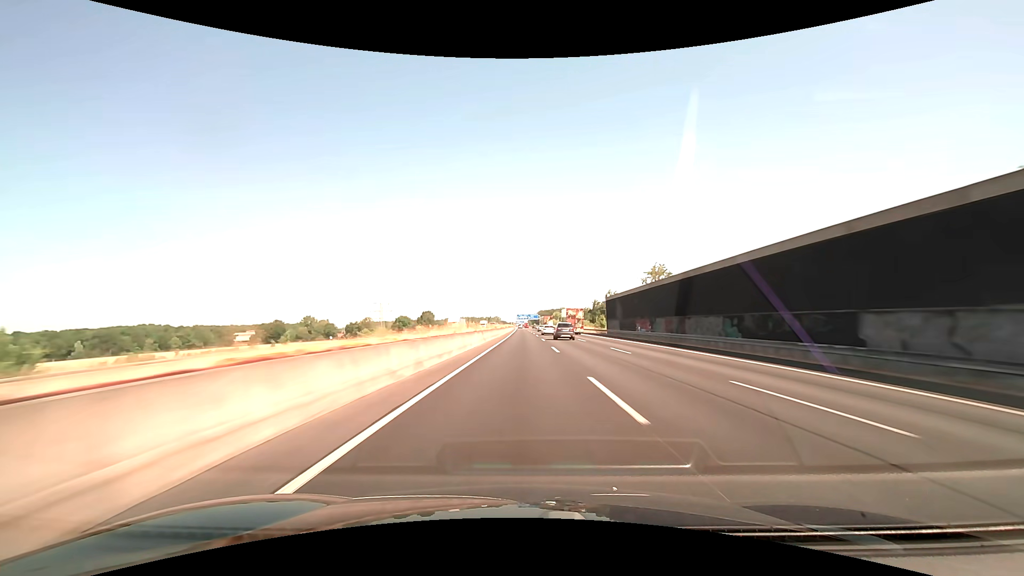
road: motorway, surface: asphalt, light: Day
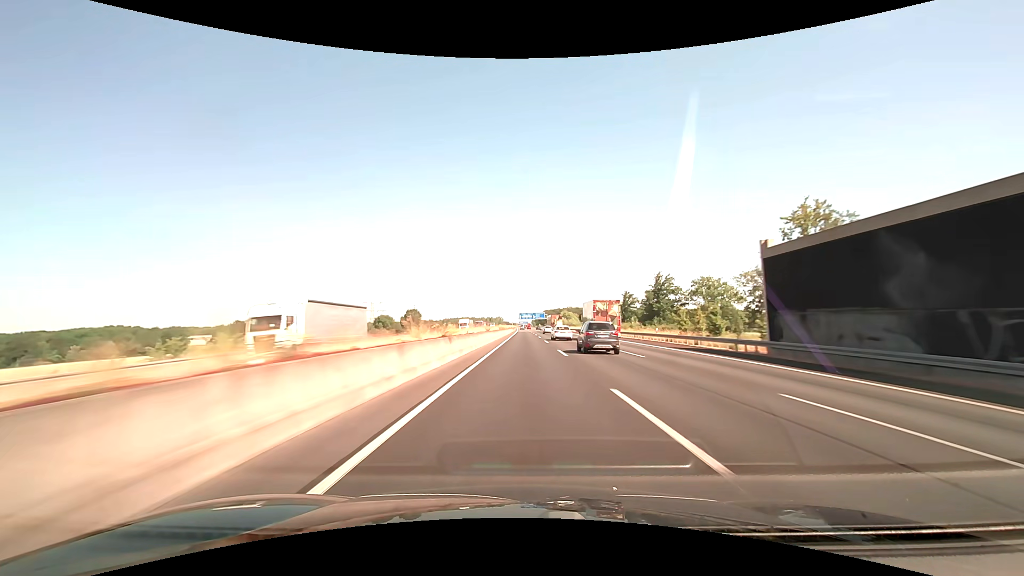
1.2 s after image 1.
(-0.2, +57.2) m; 0°
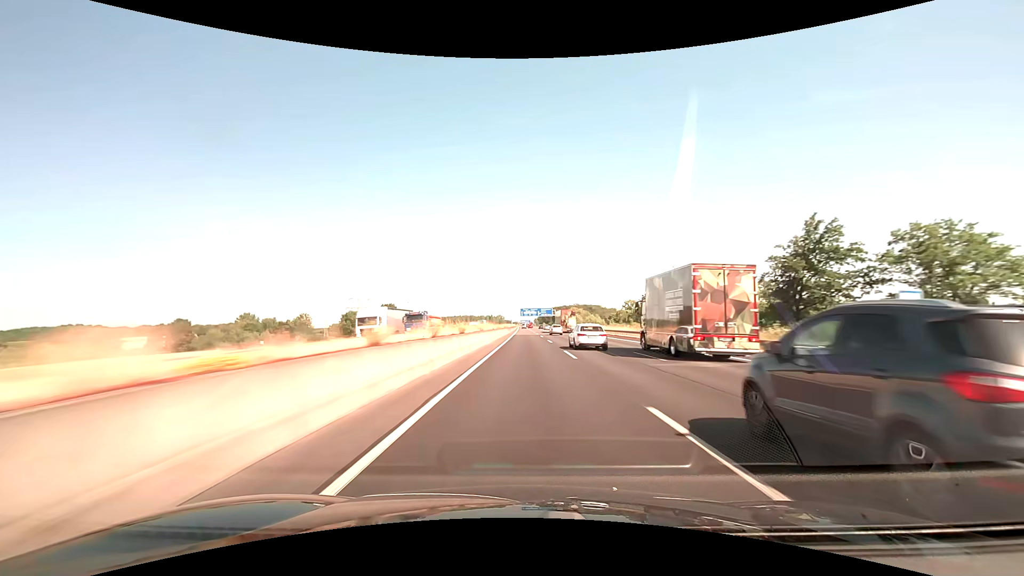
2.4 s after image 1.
(-0.2, +57.1) m; 0°
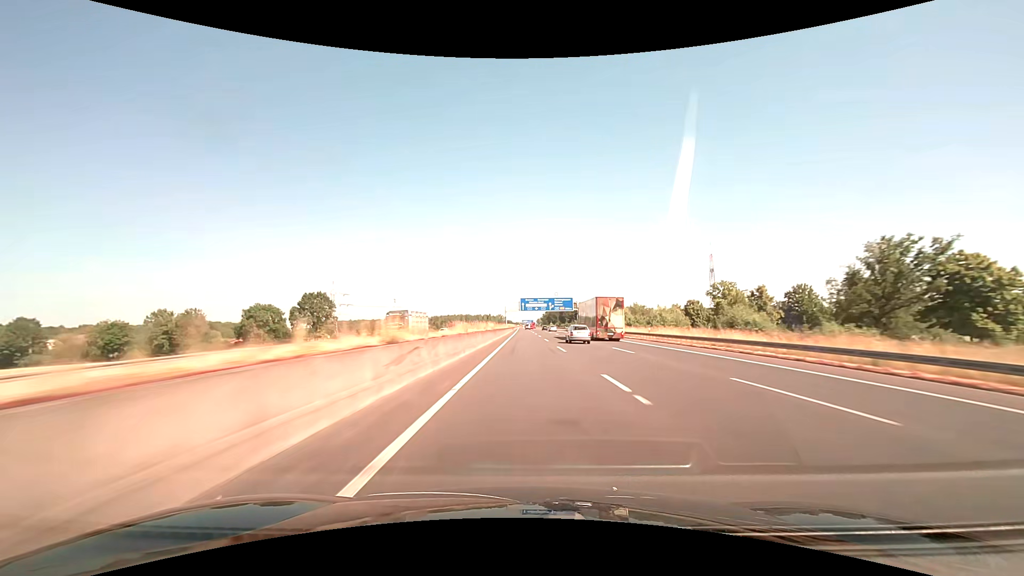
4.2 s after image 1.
(-0.2, +85.8) m; 0°
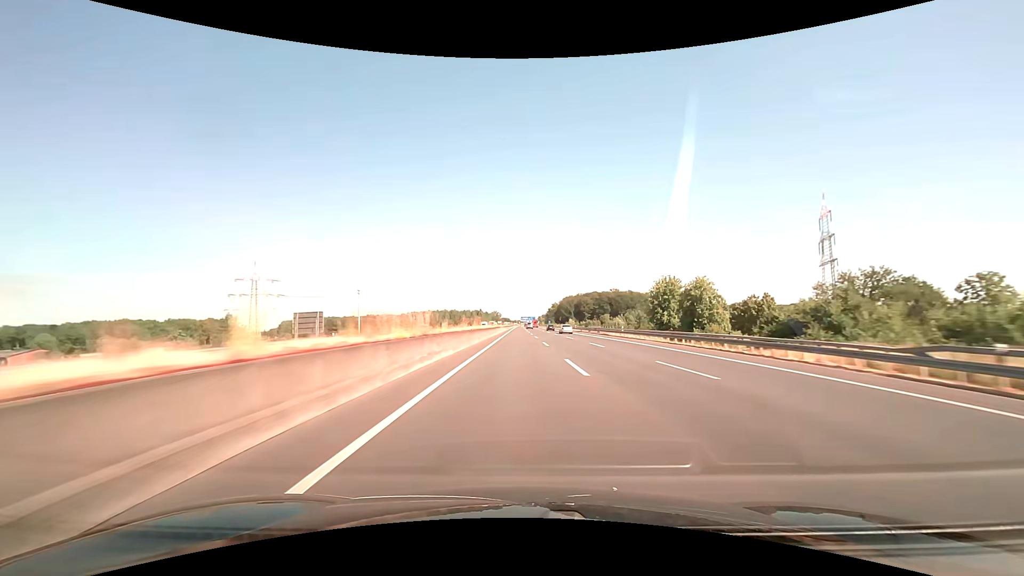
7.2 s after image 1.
(-0.4, +139.9) m; 0°
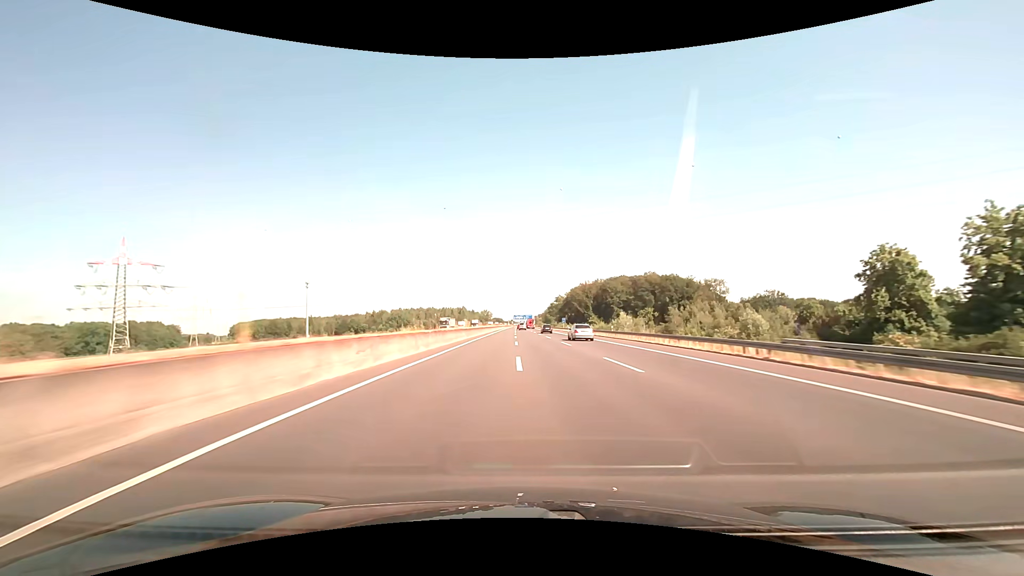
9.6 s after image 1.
(+0.4, +108.2) m; +1°
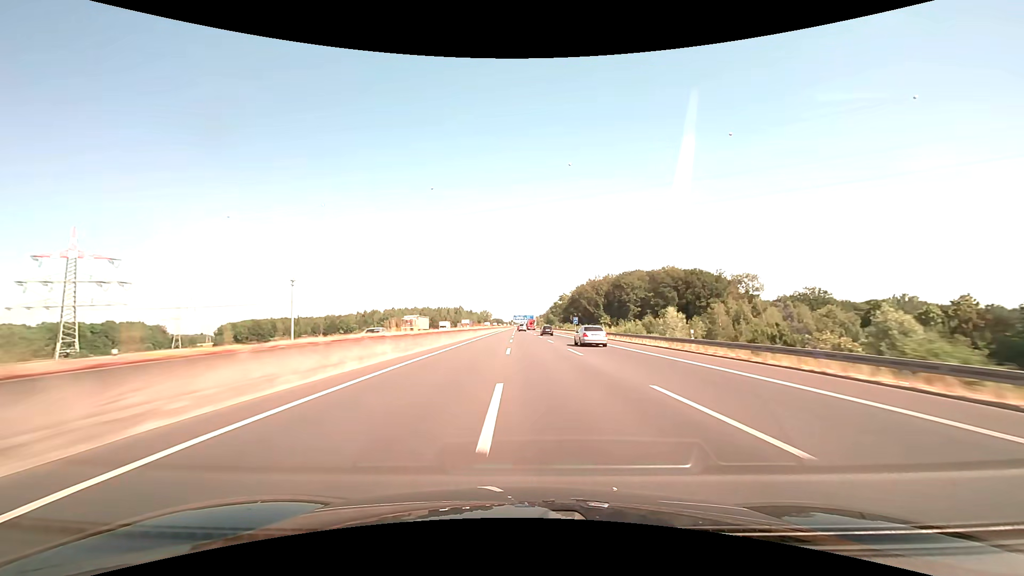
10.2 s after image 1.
(0.0, +27.0) m; 0°
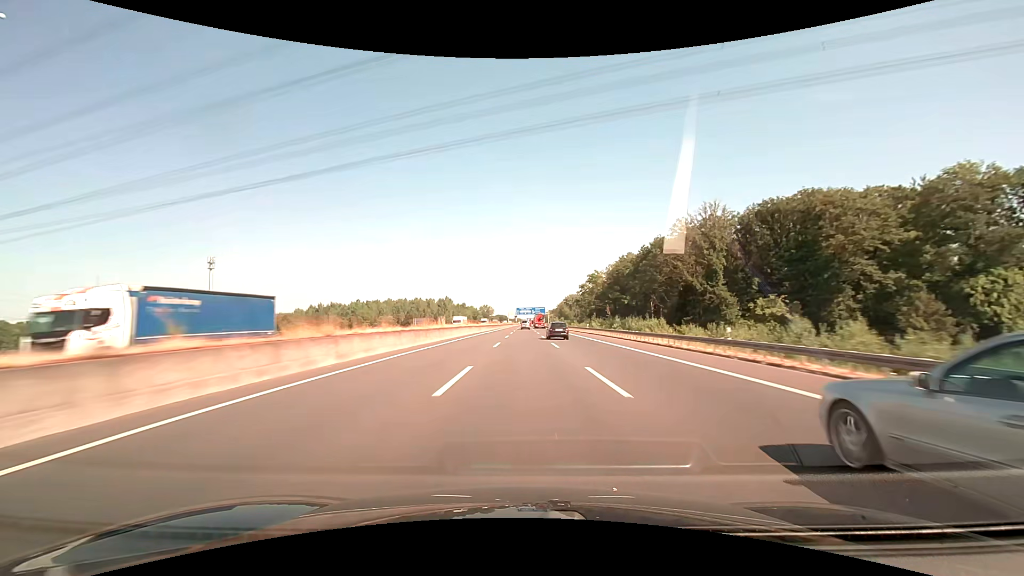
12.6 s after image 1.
(-0.5, +105.3) m; -1°
(0, +10) (0, +20) (0, +30) (0, +40) (0, +50) (0, +60) (0, +70) (0, +80) (0, +90) (0, +100) m
